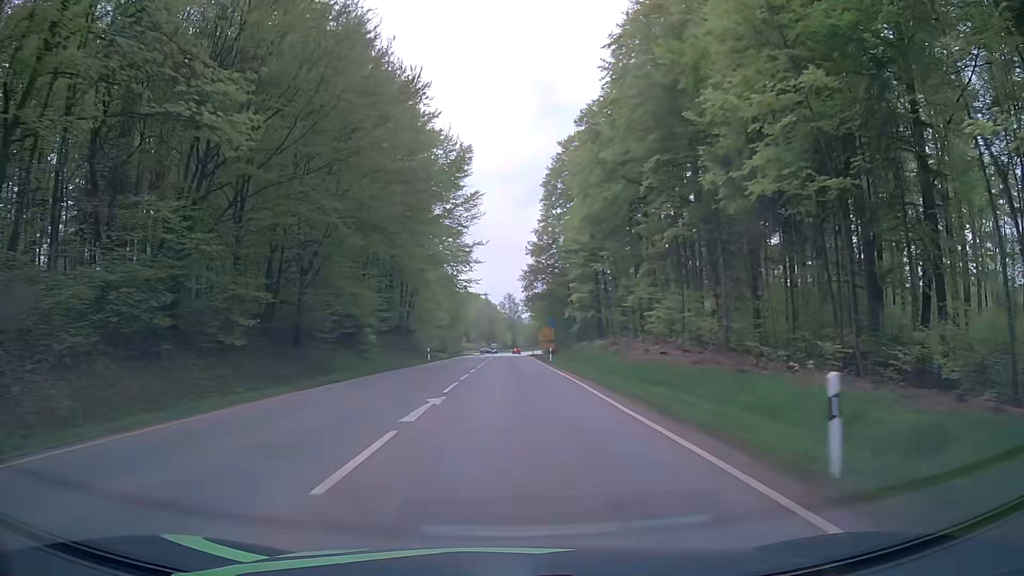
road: secondary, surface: asphalt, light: Day
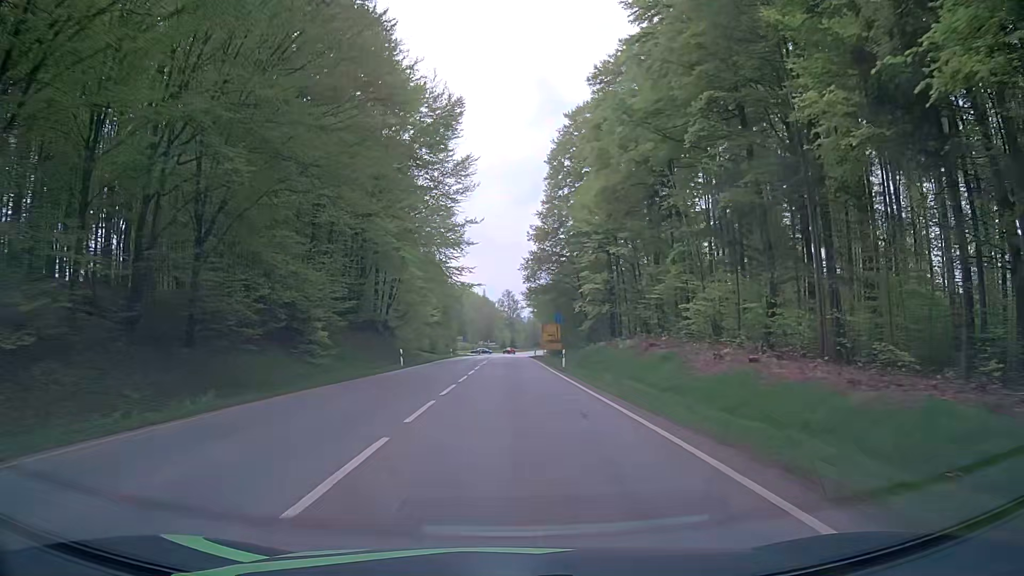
(0.0, +12.1) m; 0°
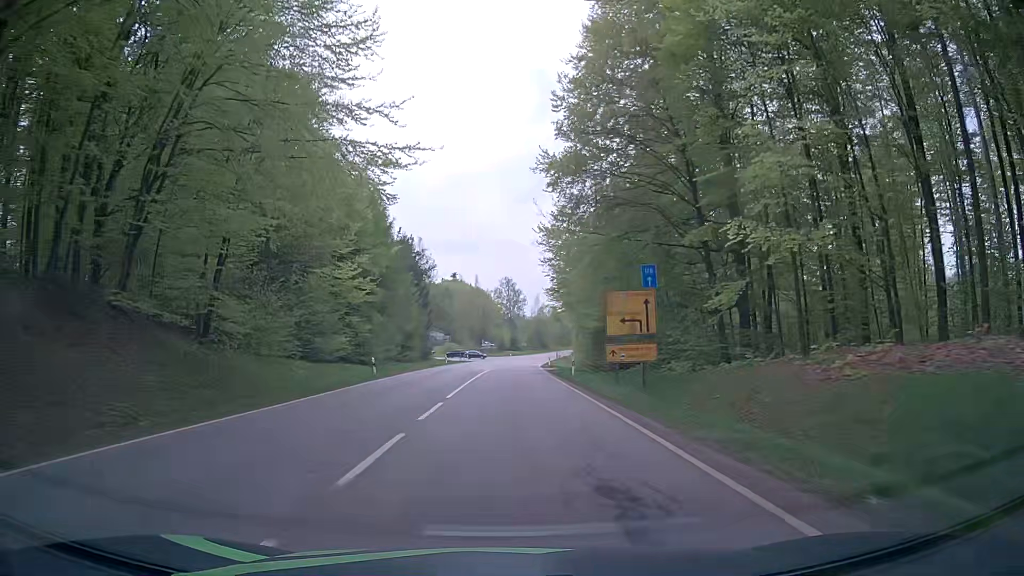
(-0.1, +46.5) m; 0°
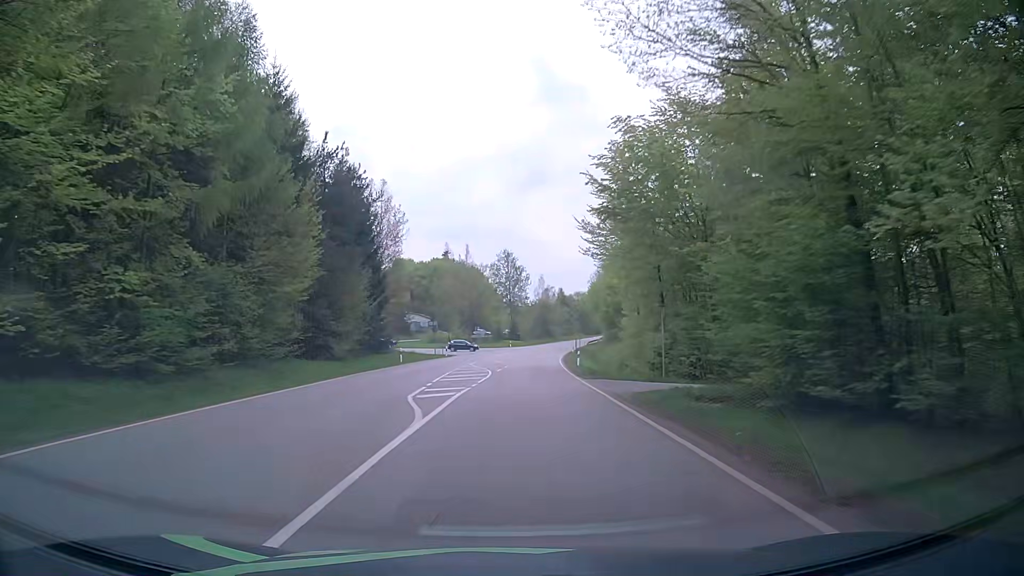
(0.0, +32.9) m; +1°
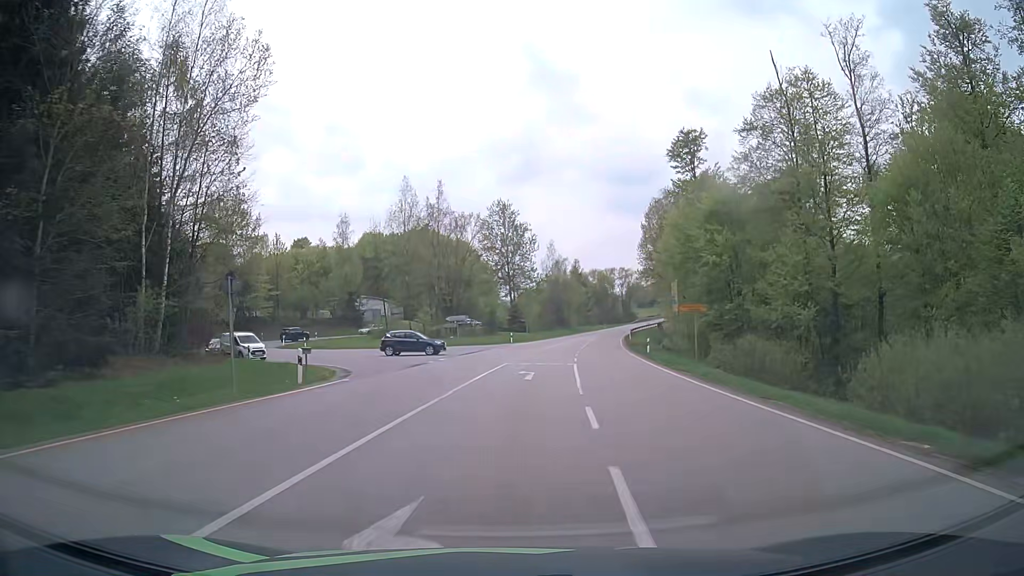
(-0.4, +48.0) m; 0°
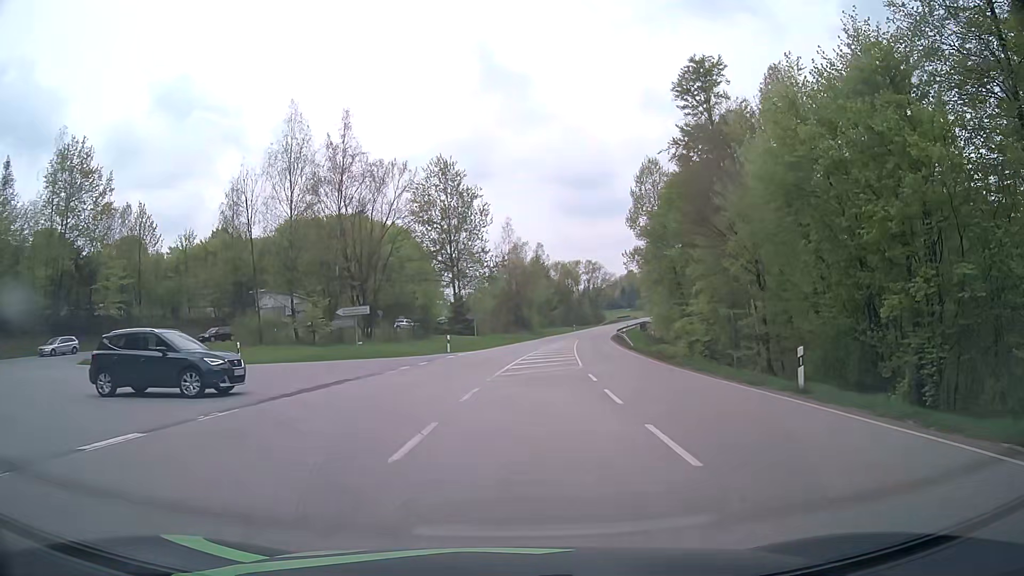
(+1.0, +26.9) m; +4°
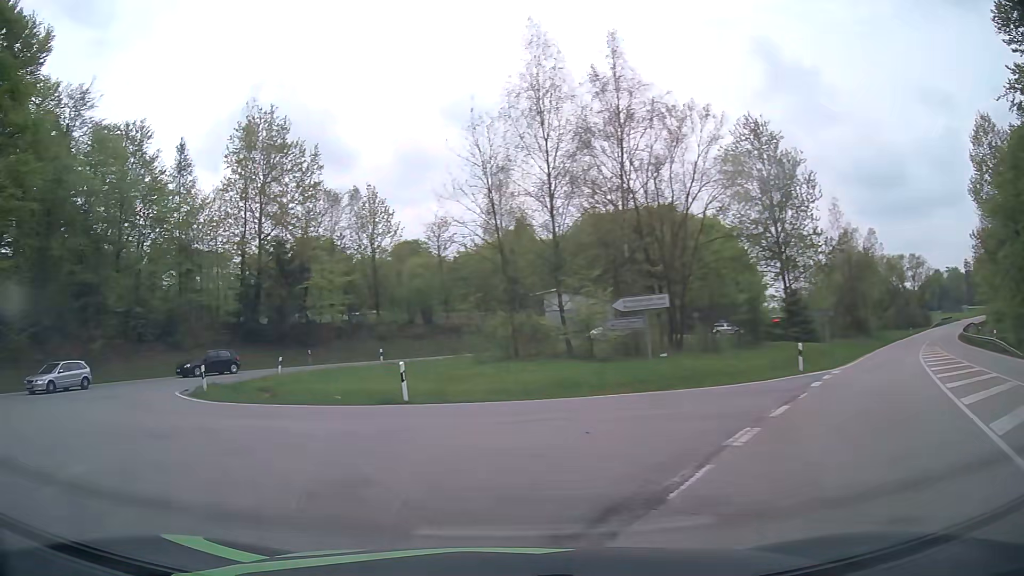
(-1.7, +15.9) m; -25°
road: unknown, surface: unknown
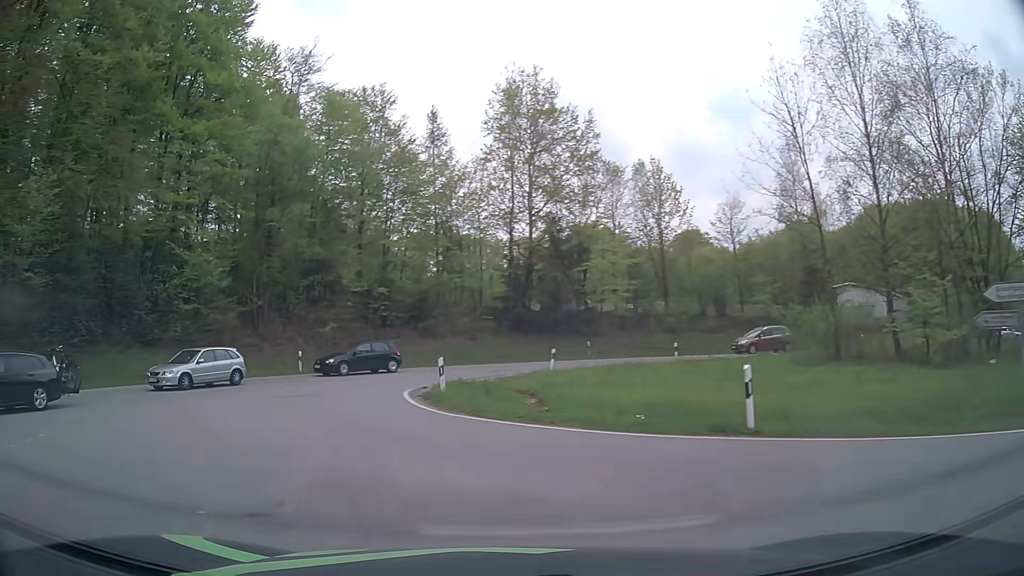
(-1.4, +6.3) m; -25°
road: tertiary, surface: asphalt
(-2, +10) (-4, +19) (-3, +29) (+4, +36) (+14, +39) (+24, +41) (+33, +43) (+43, +45) (+53, +48) (+62, +52) m
